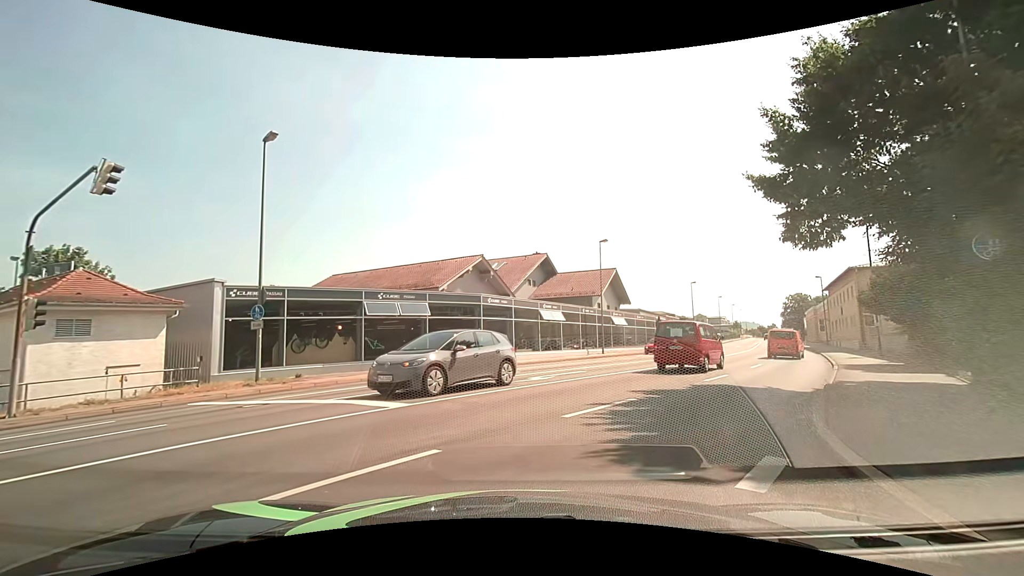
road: tertiary_link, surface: asphalt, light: Day
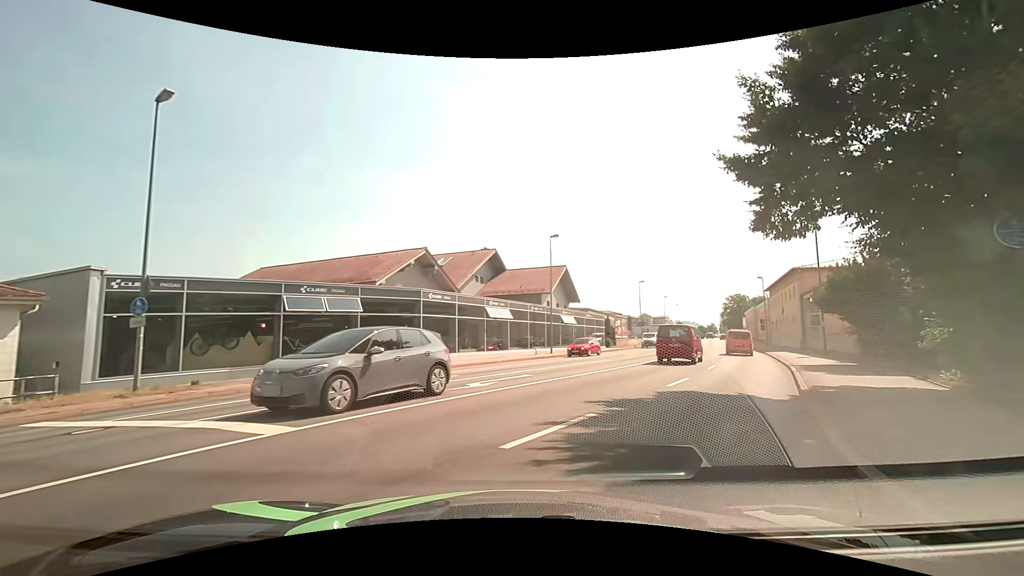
(+0.1, +2.6) m; +4°
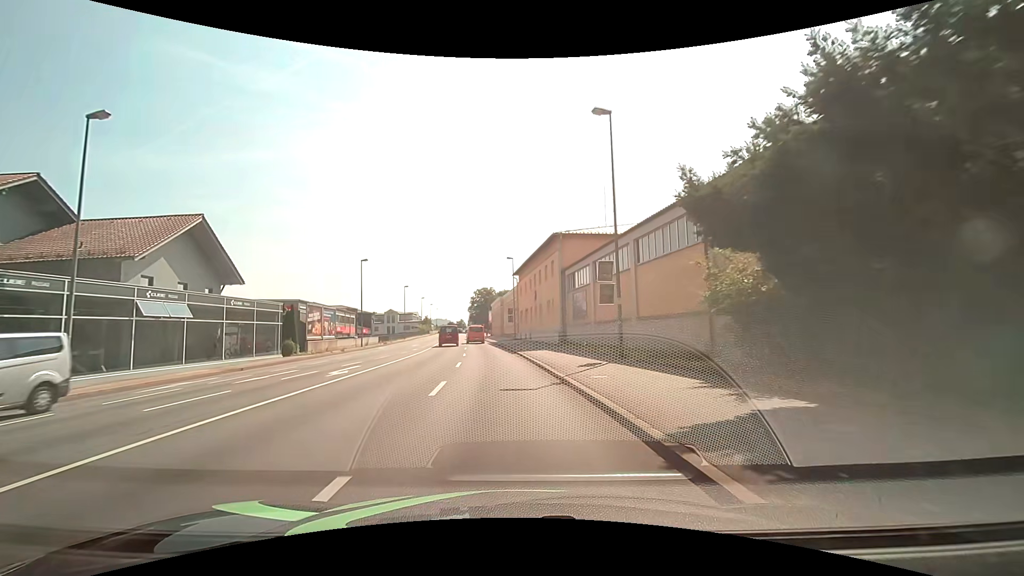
(+8.8, +20.7) m; +30°
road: primary
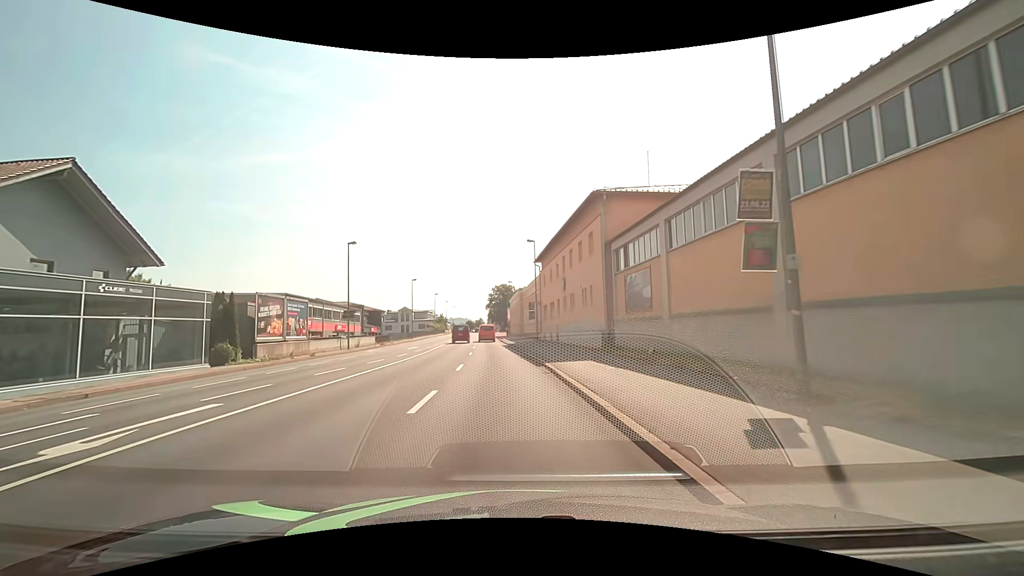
(-0.2, +11.3) m; -3°
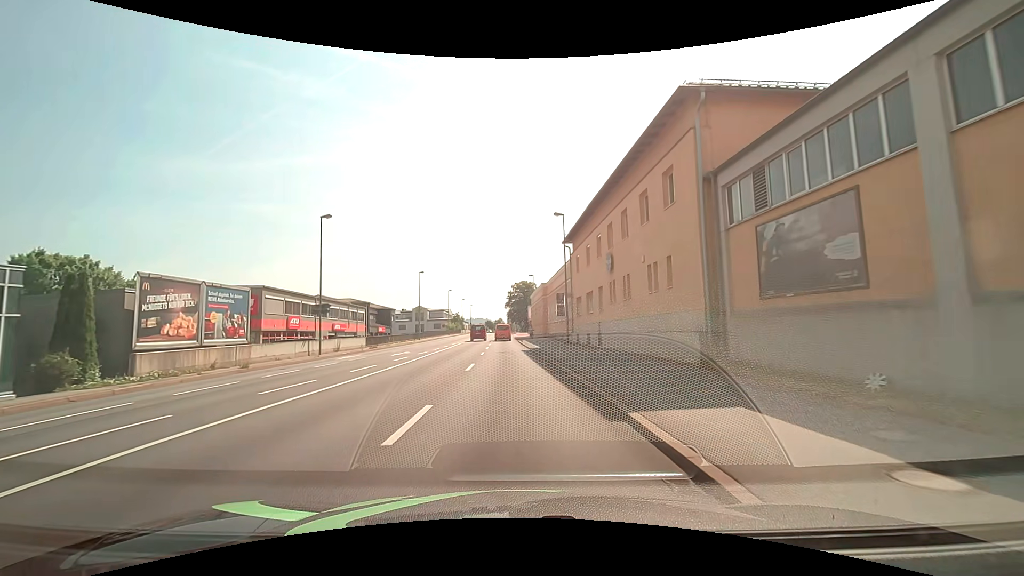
(-0.3, +11.5) m; -2°
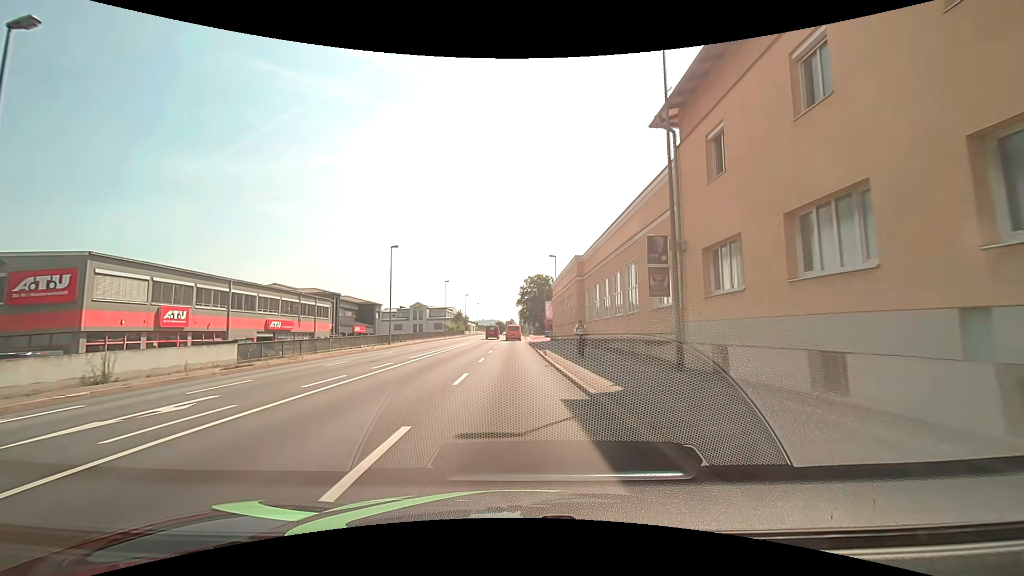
(-0.6, +23.7) m; -2°
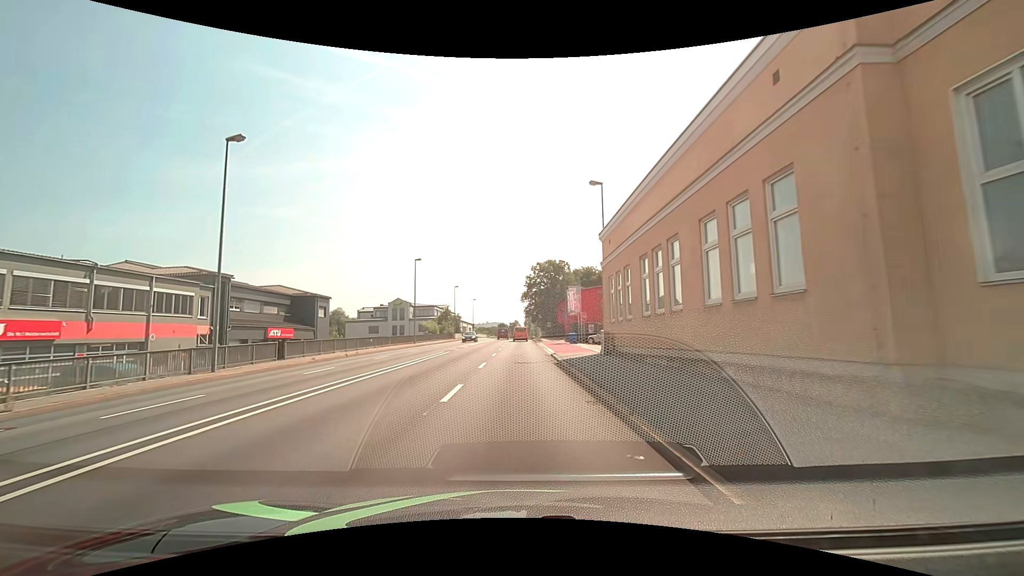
(-0.1, +30.5) m; 0°
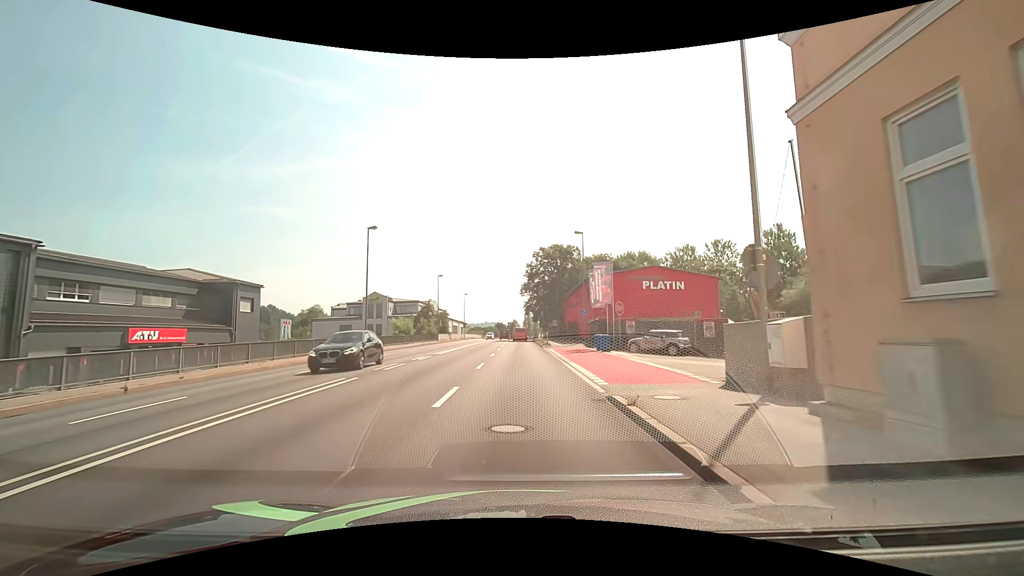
(0.0, +18.8) m; 0°
(0, +10) (0, +20) (0, +30) (0, +40) (0, +50) (0, +60) (0, +70) (0, +80) (0, +90) (0, +100) m
